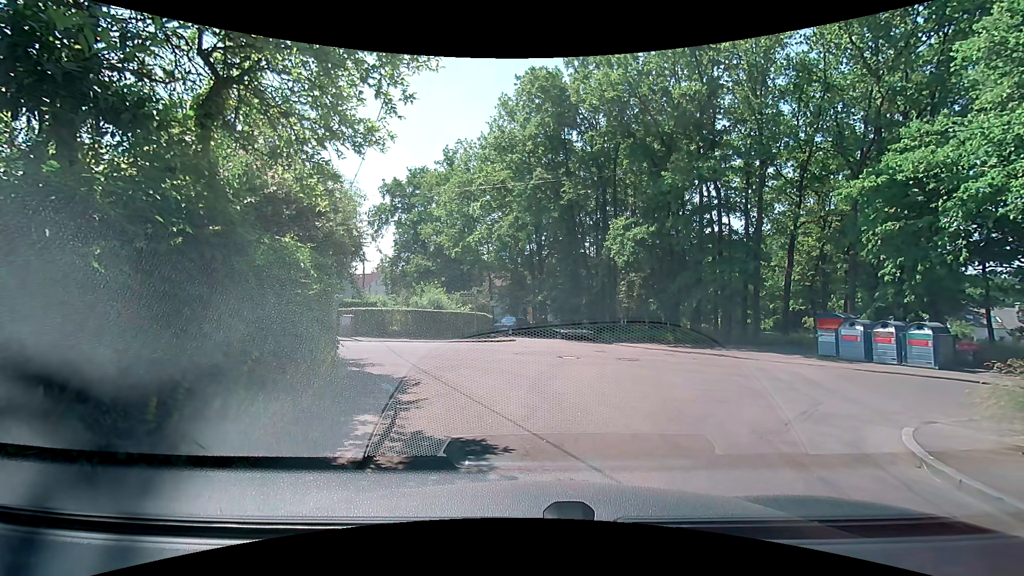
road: residential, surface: asphalt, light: Day
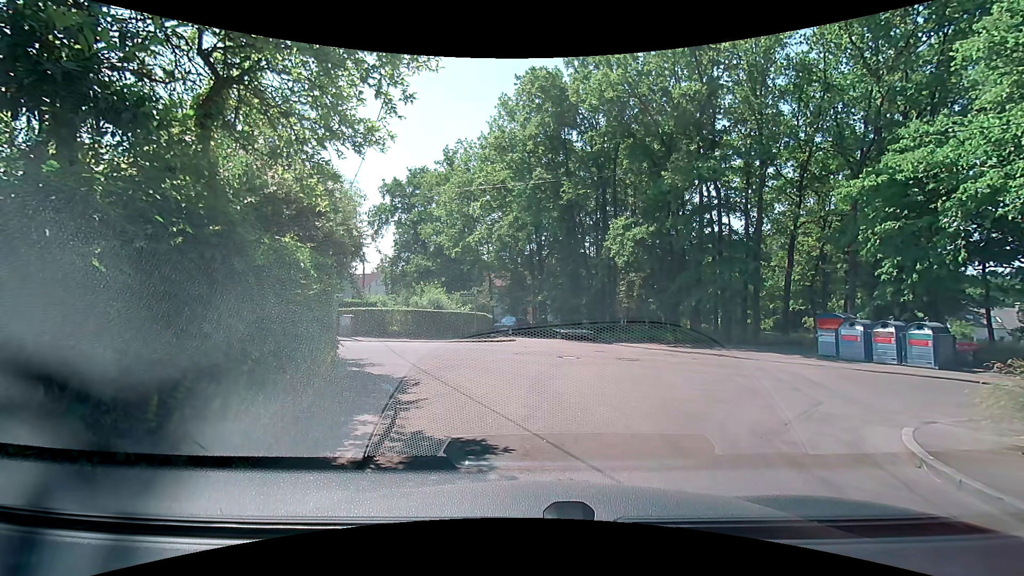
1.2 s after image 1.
(0.0, 0.0) m; 0°
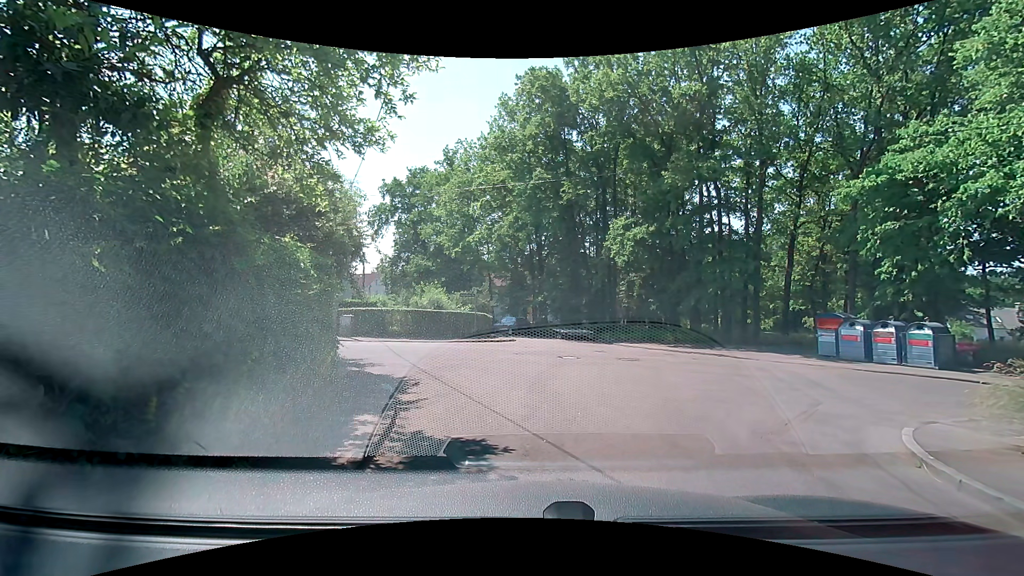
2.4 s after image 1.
(0.0, 0.0) m; 0°
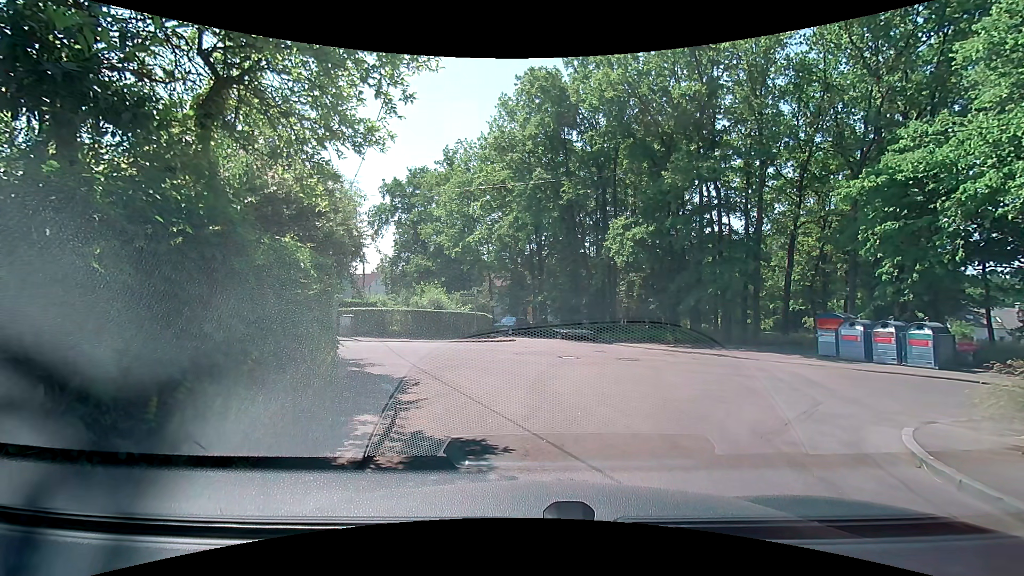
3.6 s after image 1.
(0.0, 0.0) m; 0°
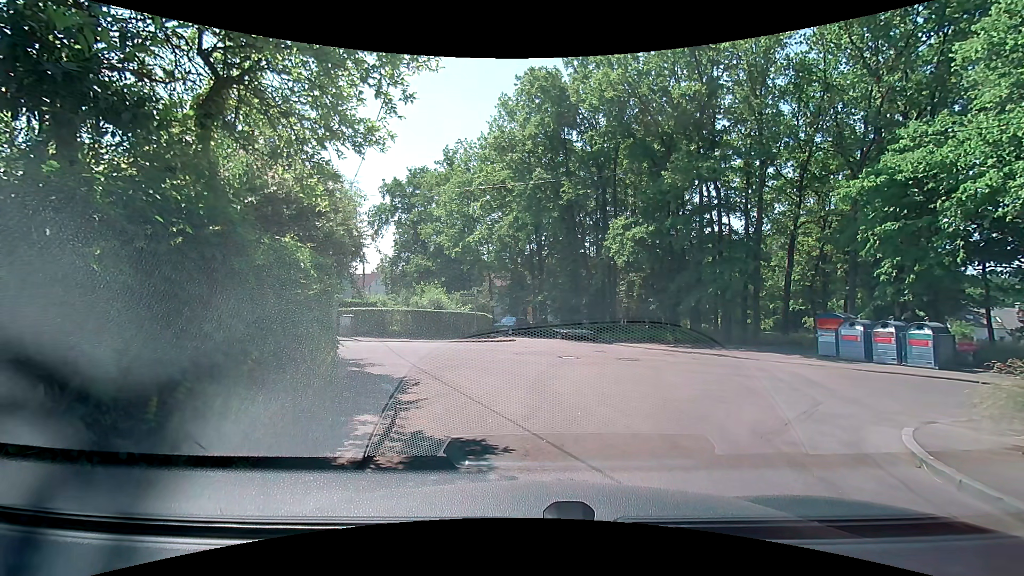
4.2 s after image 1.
(0.0, 0.0) m; 0°
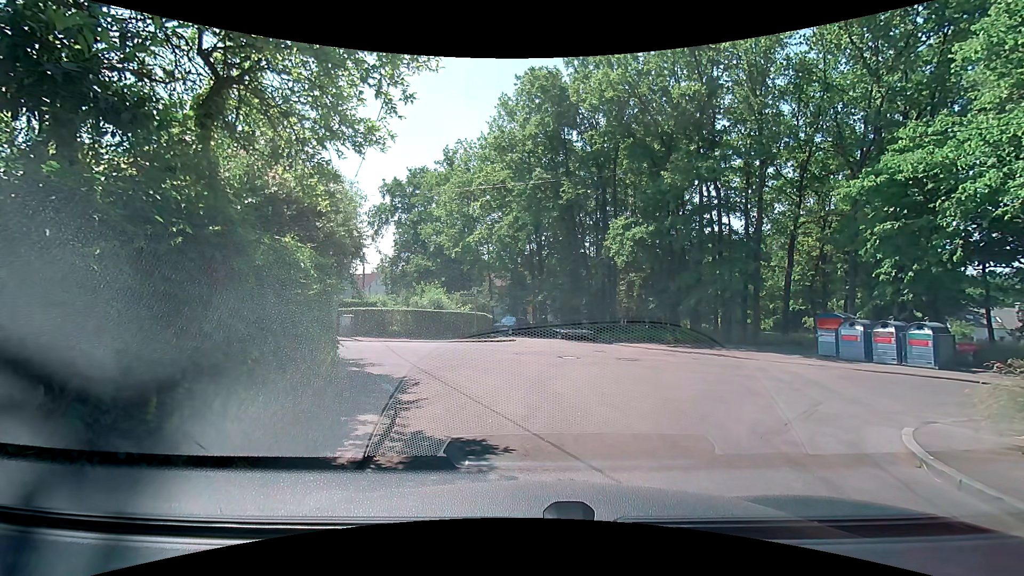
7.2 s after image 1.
(0.0, 0.0) m; 0°
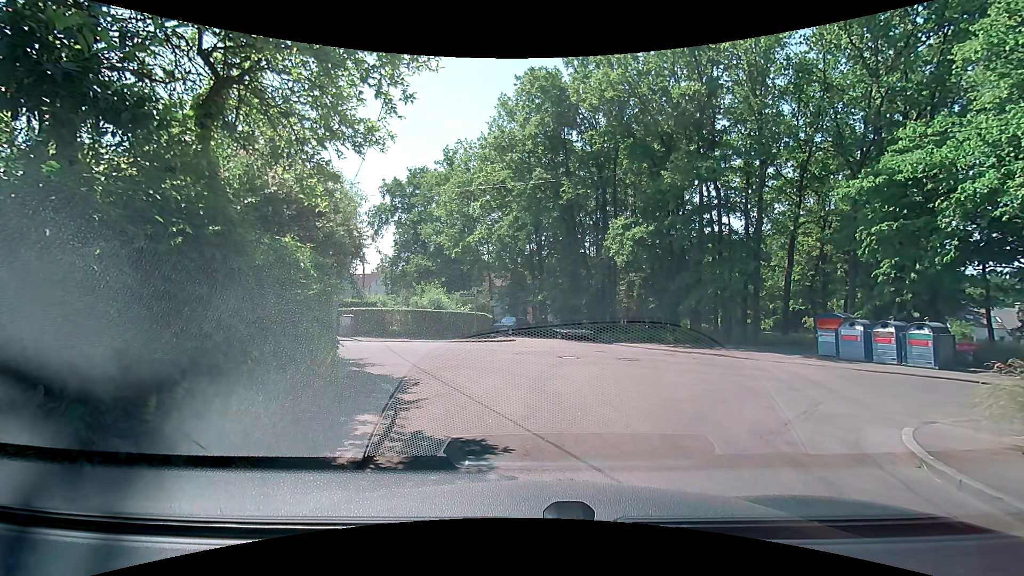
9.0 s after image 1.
(0.0, 0.0) m; 0°
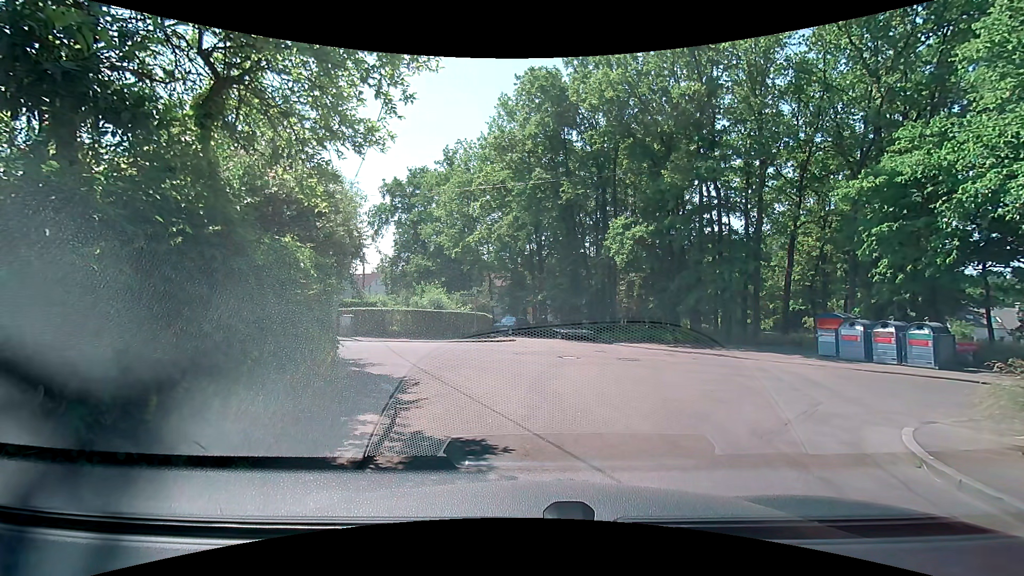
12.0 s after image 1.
(0.0, 0.0) m; 0°
